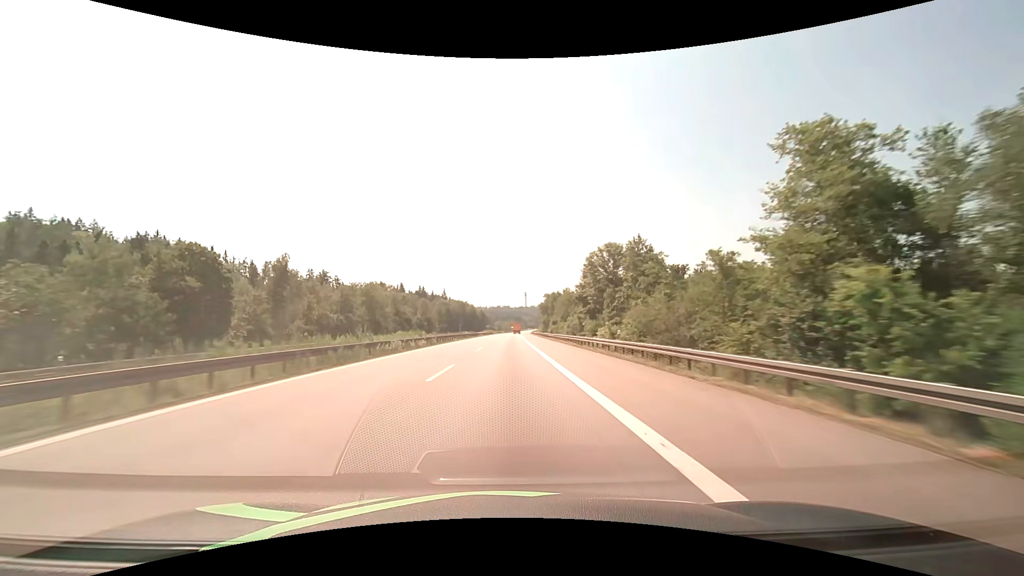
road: motorway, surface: asphalt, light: Day
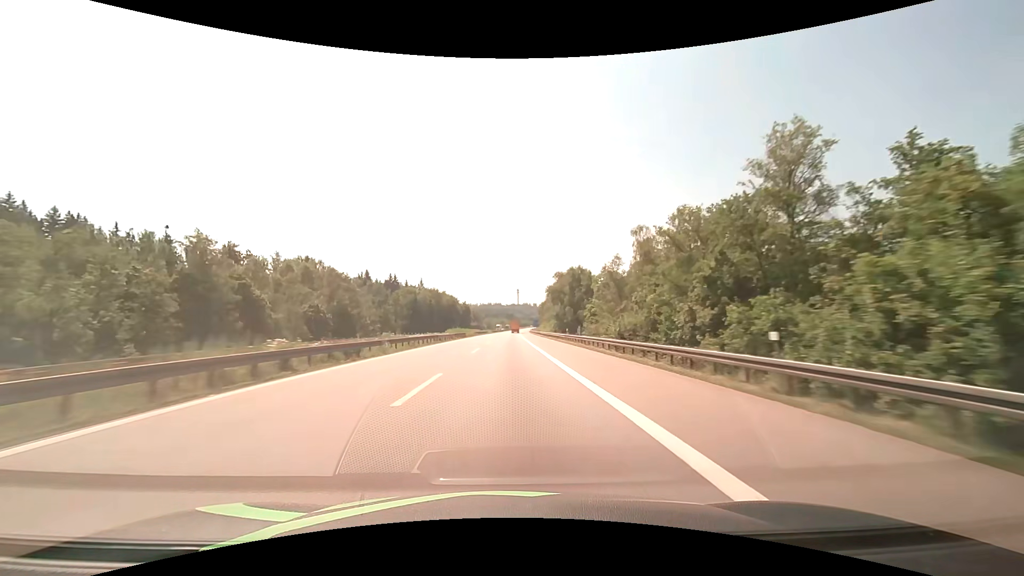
(+0.5, +76.3) m; +1°
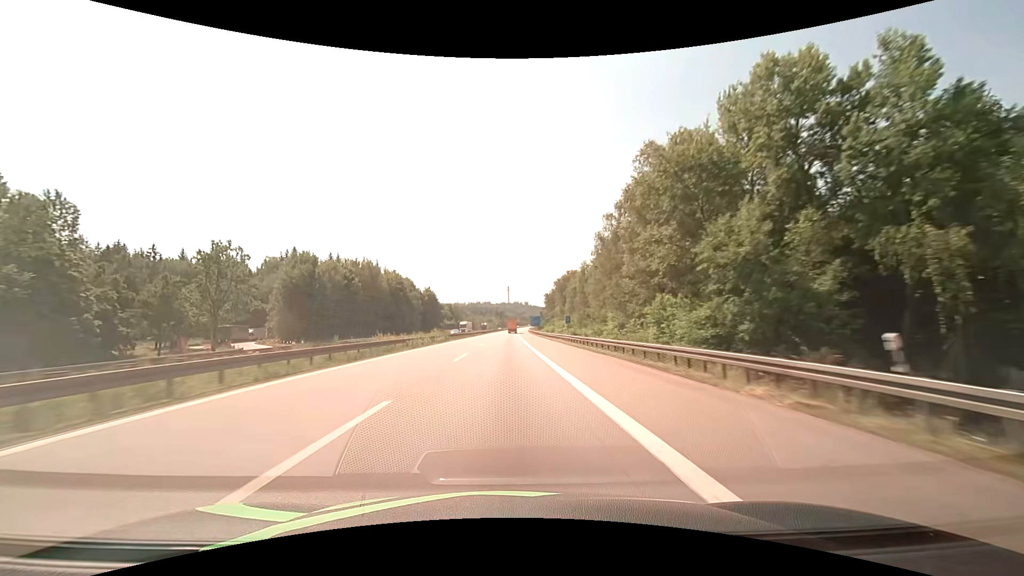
(+1.1, +95.3) m; +1°
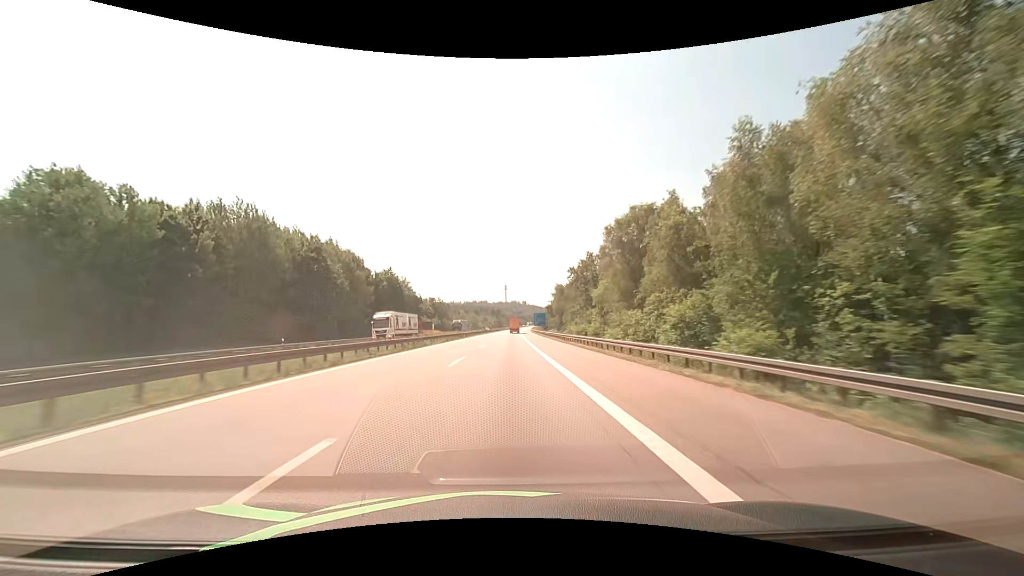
(+0.2, +57.1) m; 0°
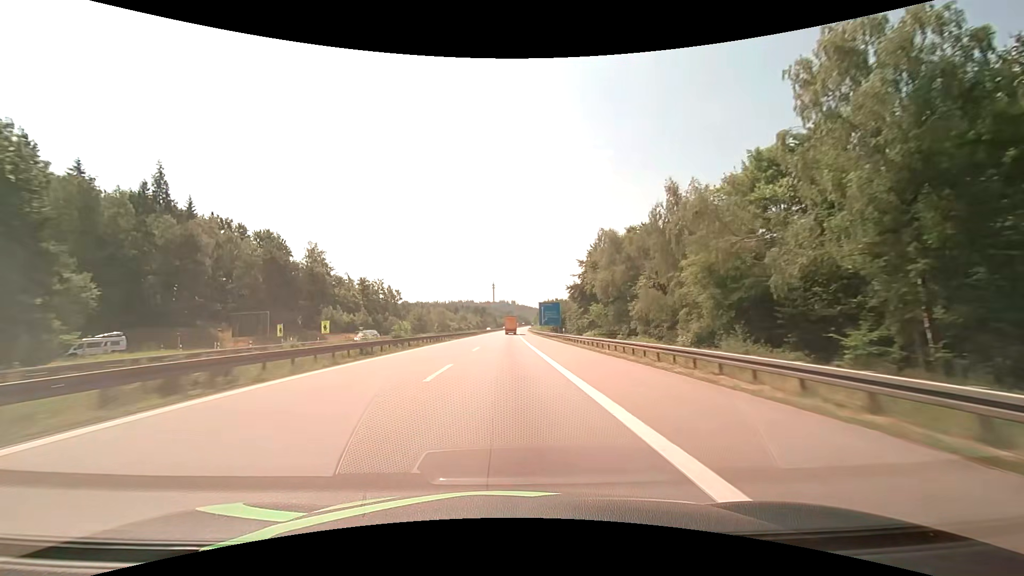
(+1.0, +95.1) m; +1°
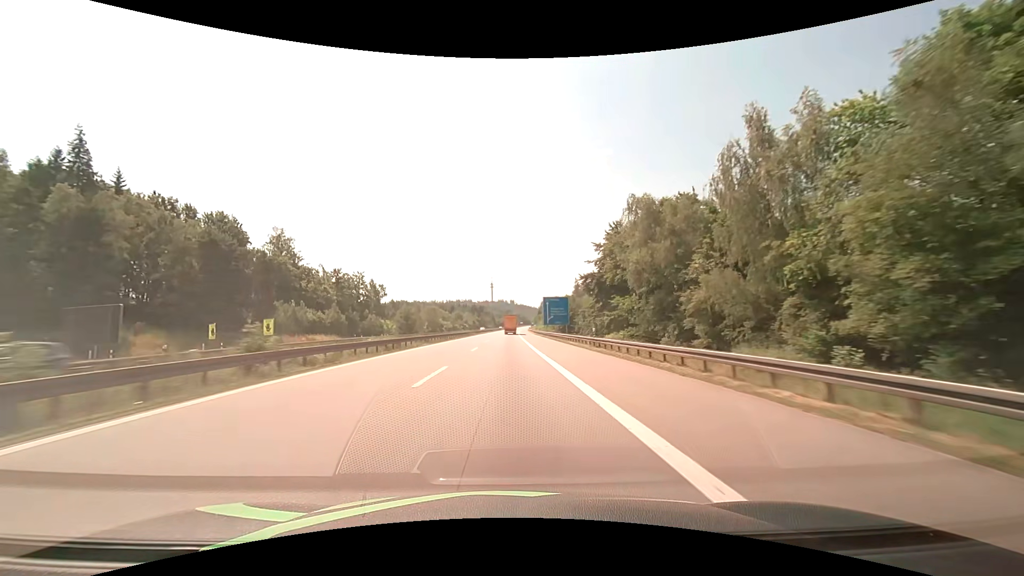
(0.0, +19.0) m; 0°
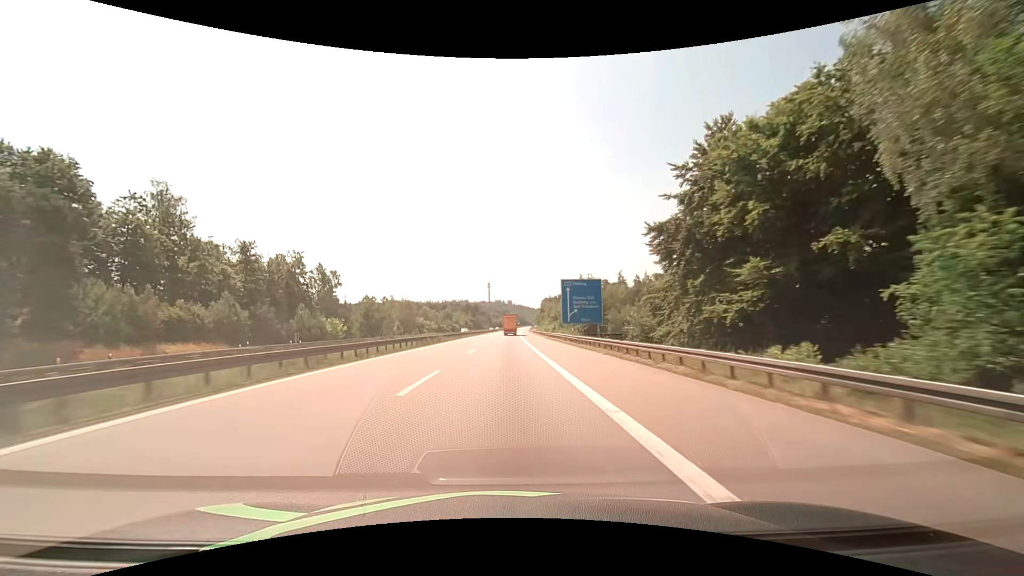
(+0.1, +38.0) m; 0°
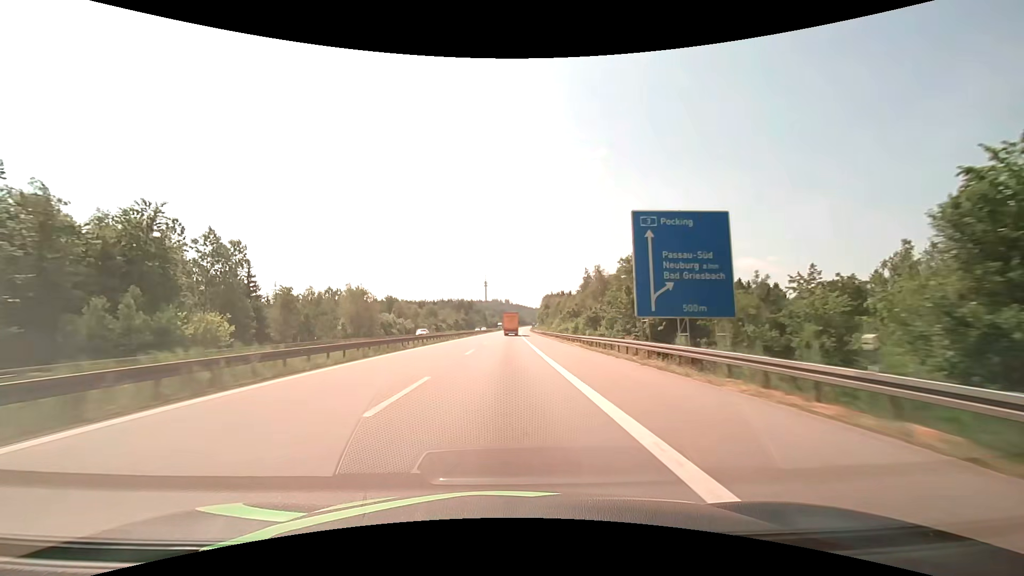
(+0.1, +37.8) m; 0°
(0, +10) (0, +20) (0, +30) (0, +40) (0, +50) (0, +60) (+1, +70) (+1, +80) (+1, +90) (+1, +100) m
